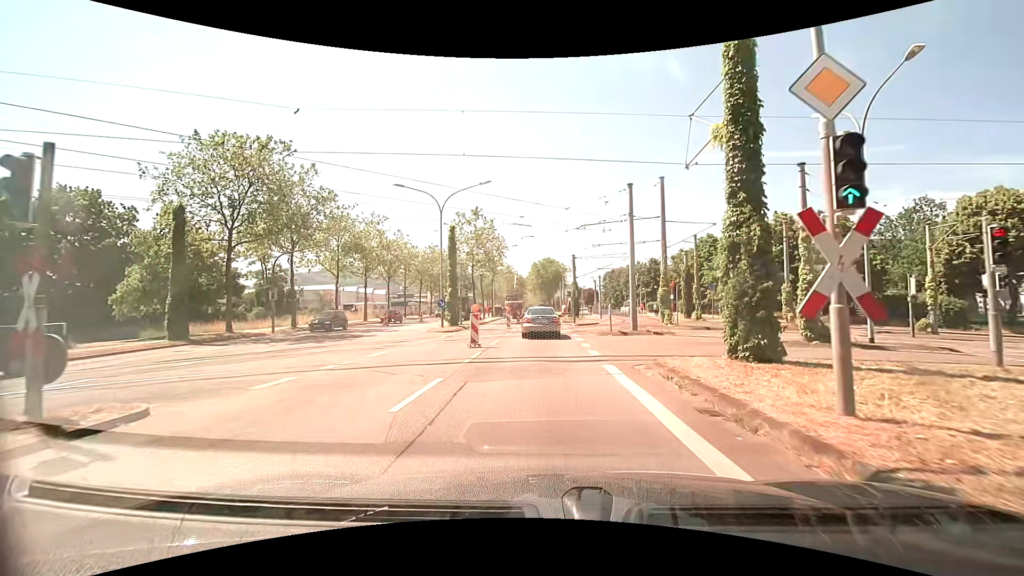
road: primary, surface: asphalt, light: Day
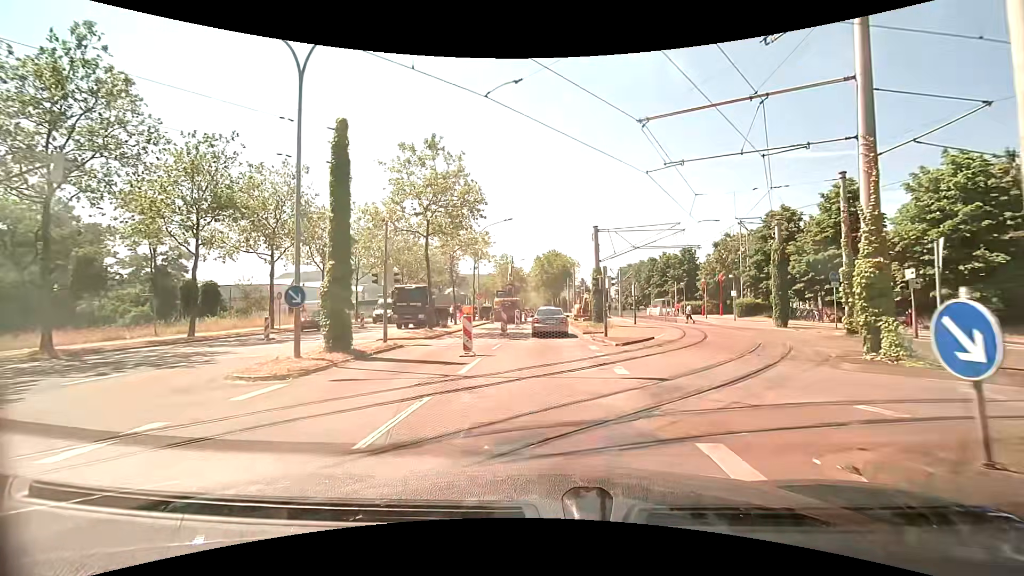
(-0.1, +19.9) m; -1°
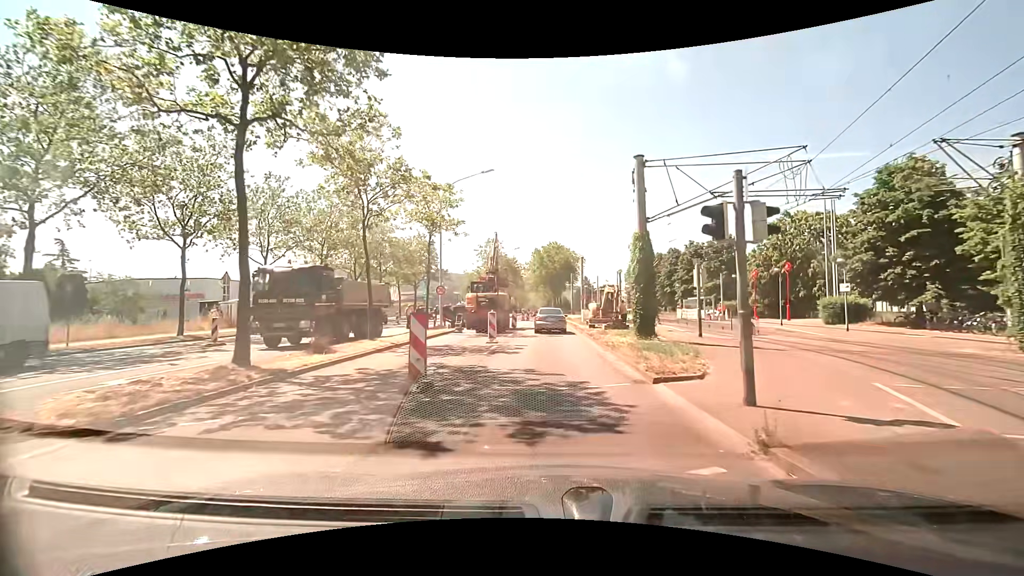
(+0.1, +16.9) m; -1°
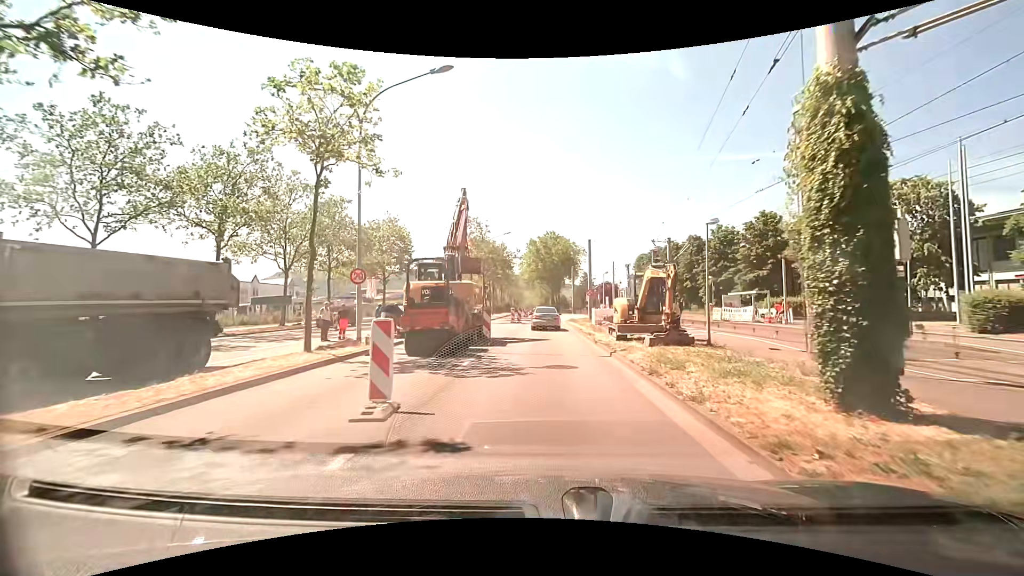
(+0.3, +13.1) m; +1°
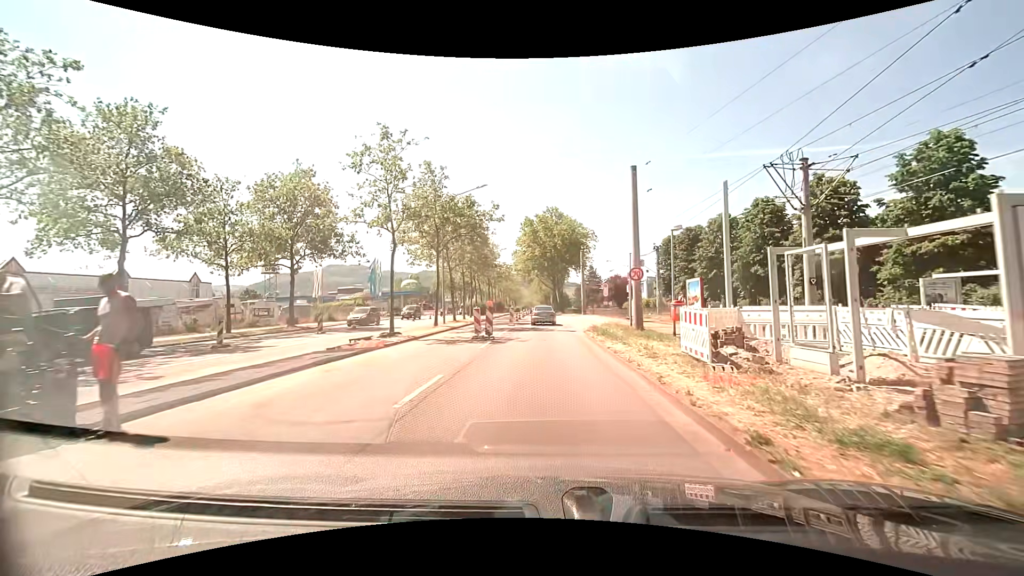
(+0.4, +22.3) m; +1°
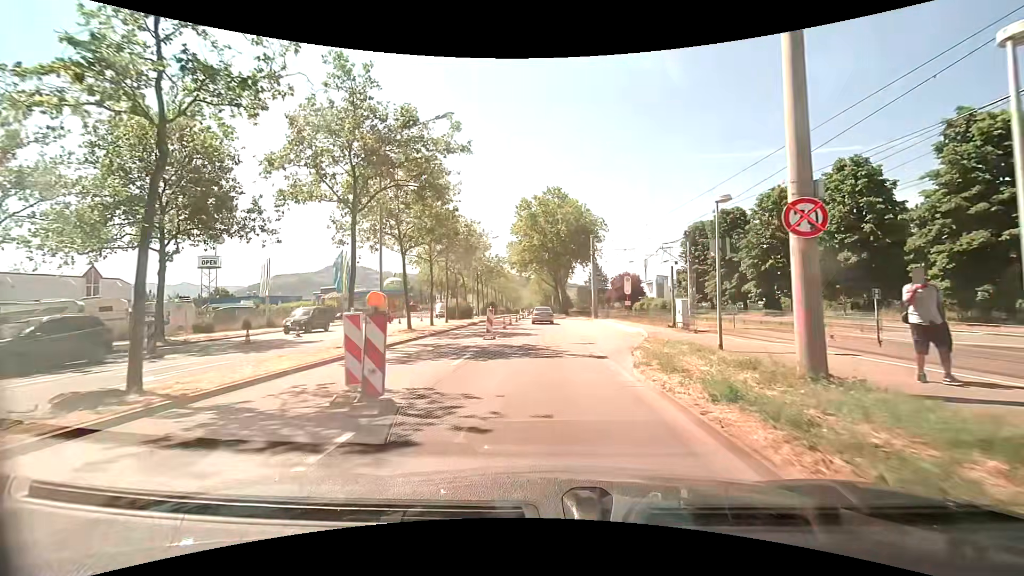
(-0.1, +13.5) m; -1°
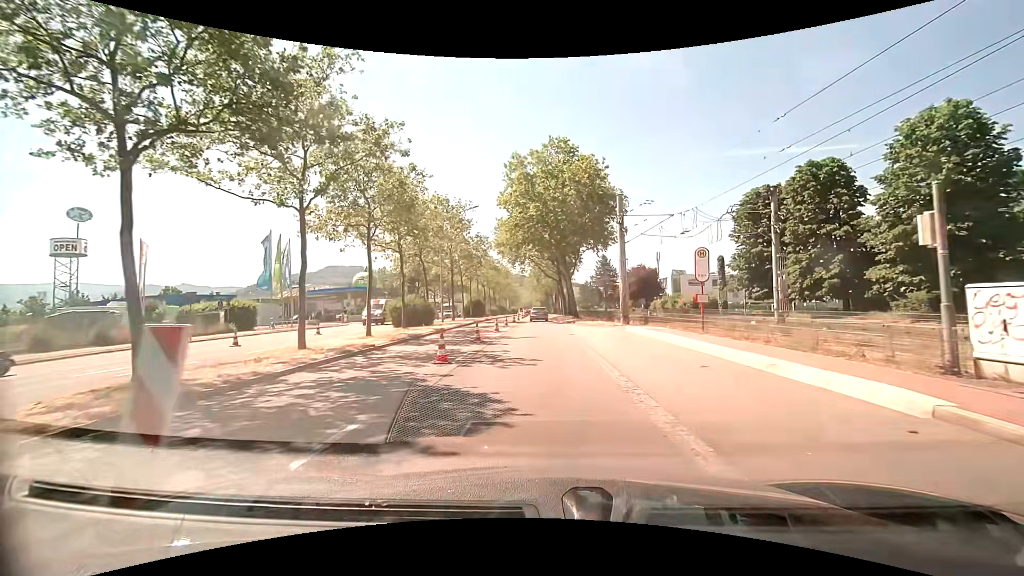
(0.0, +18.0) m; 0°
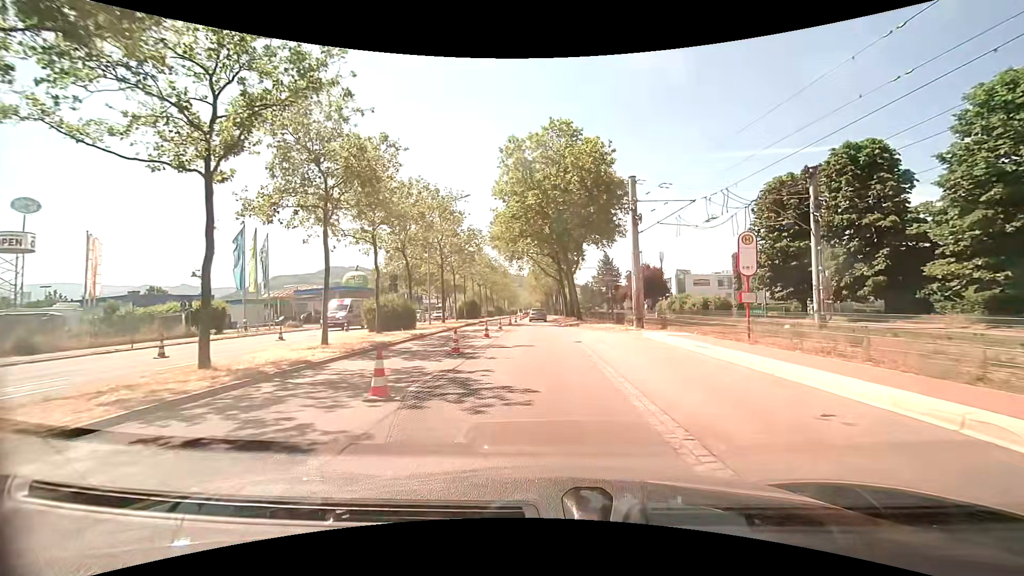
(0.0, +4.5) m; 0°
(0, +10) (0, +20) (0, +30) (0, +40) (-1, +50) (-1, +60) (-1, +70) (-1, +80) (-1, +90) (-1, +100) m
